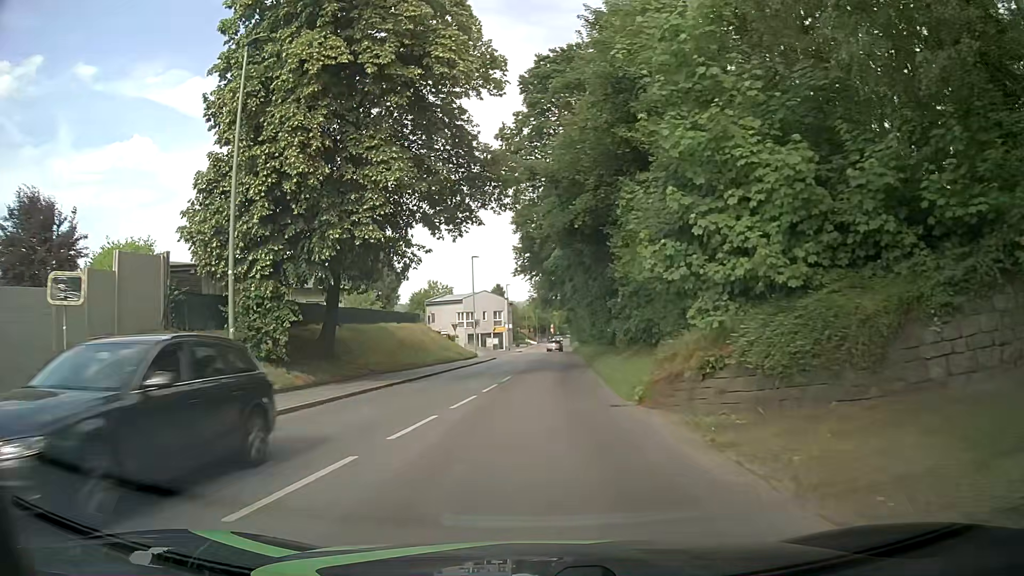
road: tertiary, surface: asphalt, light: Day
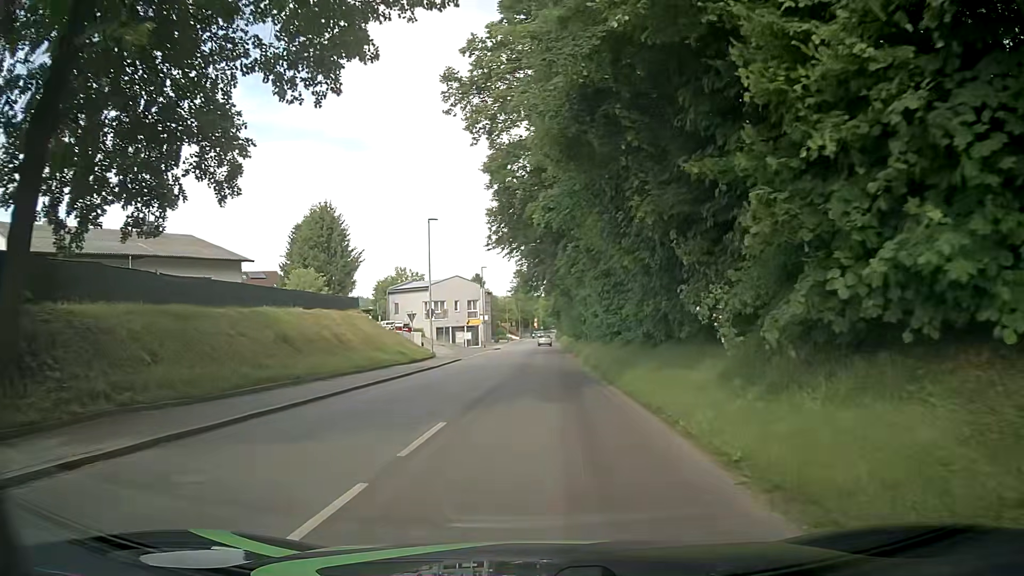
(-0.1, +15.0) m; +1°
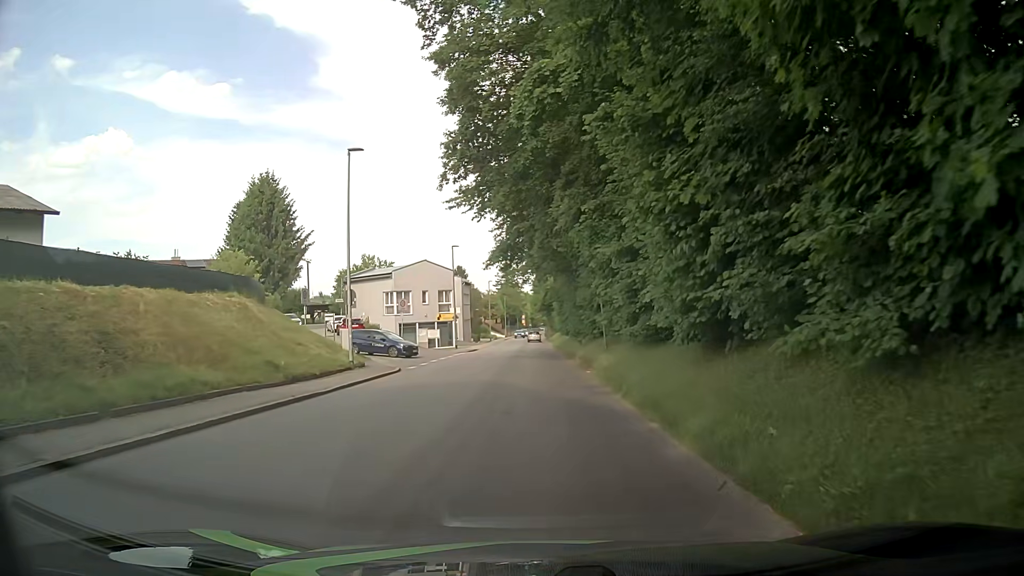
(+0.1, +14.8) m; +2°
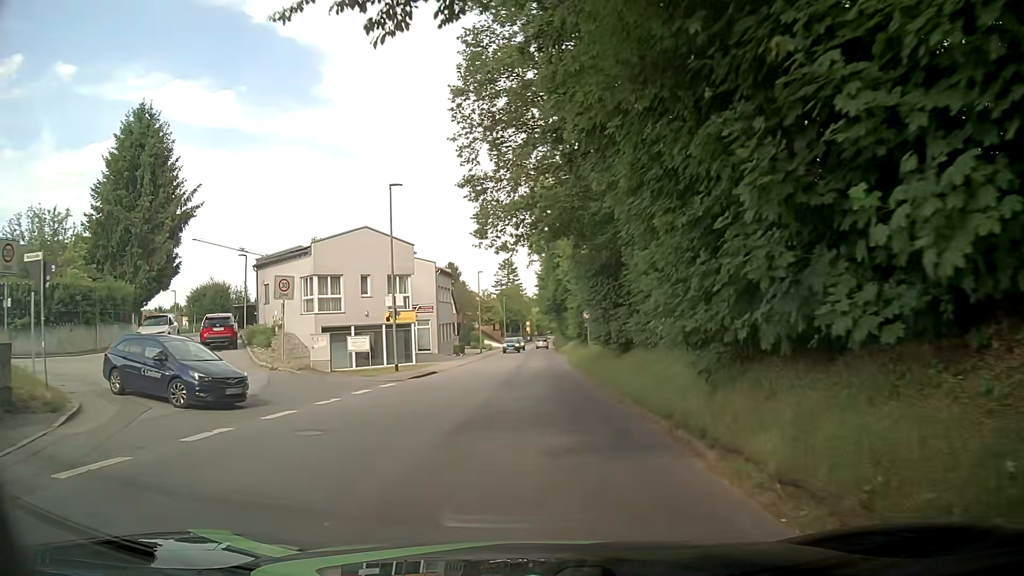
(-0.3, +24.2) m; -2°
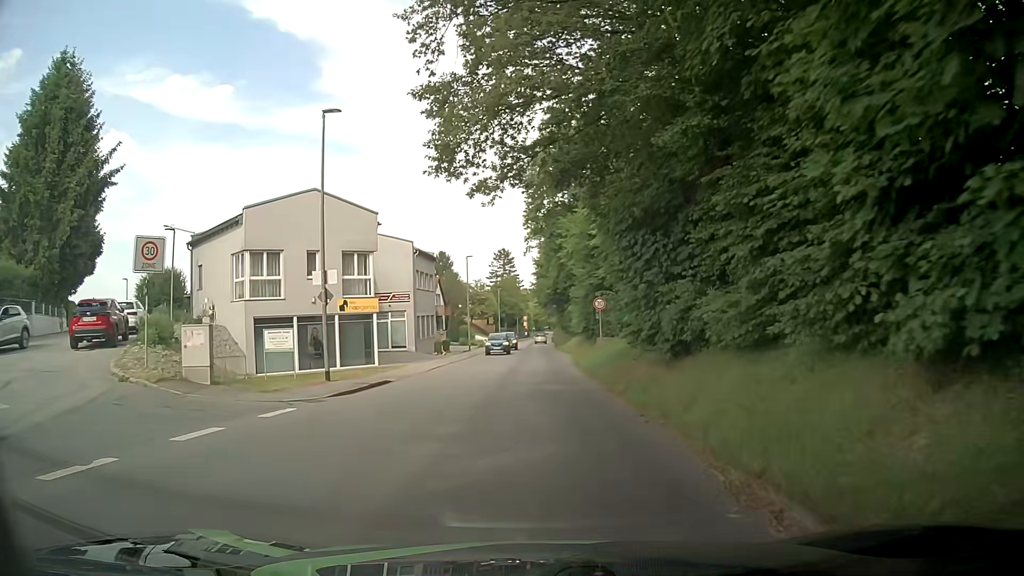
(+0.2, +9.6) m; +1°
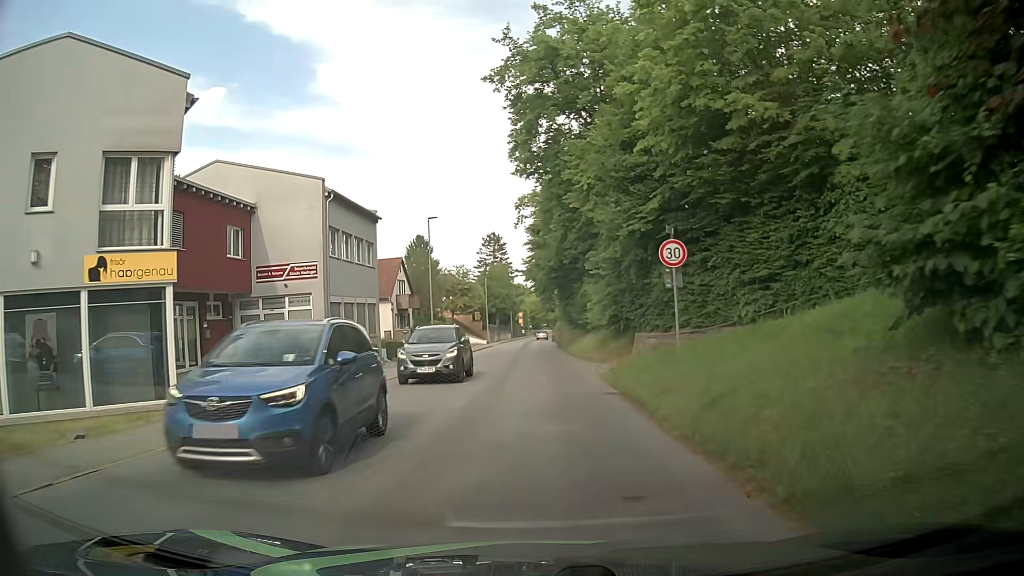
(0.0, +19.2) m; 0°
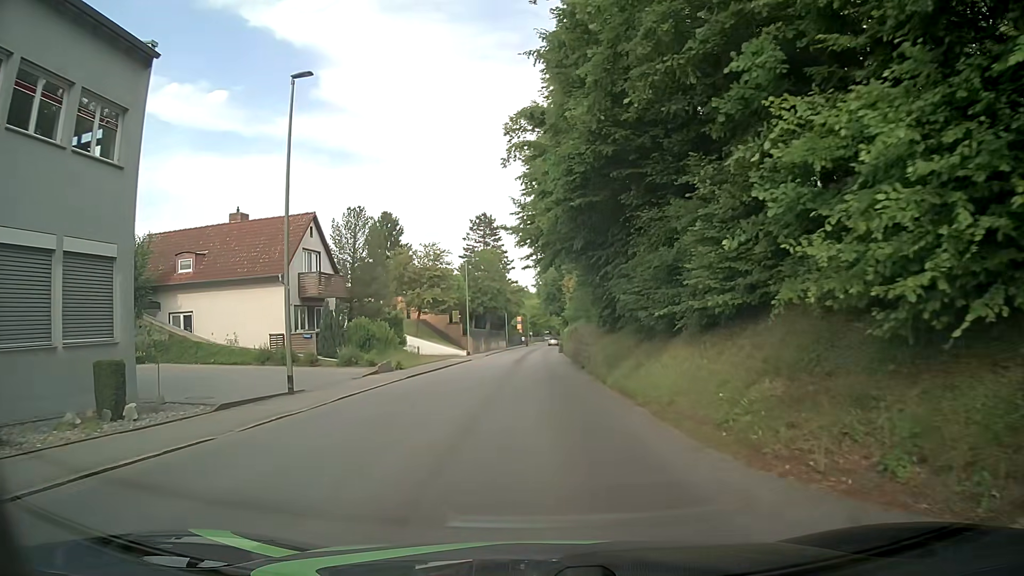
(0.0, +24.0) m; 0°
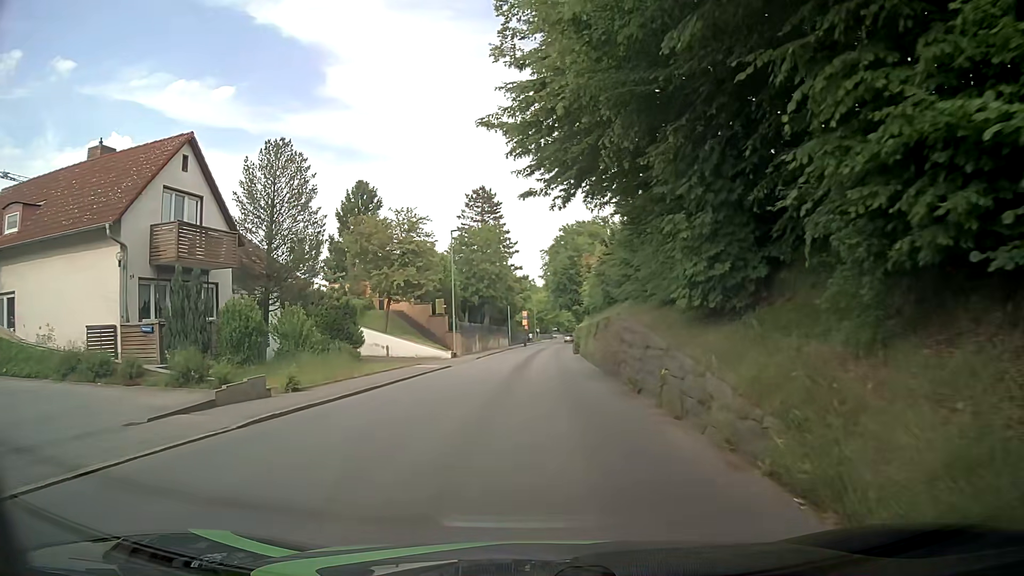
(0.0, +14.4) m; +1°
(0, +10) (0, +20) (0, +30) (0, +40) (0, +50) (0, +60) (0, +70) (+1, +80) (+1, +90) (+2, +100) m
